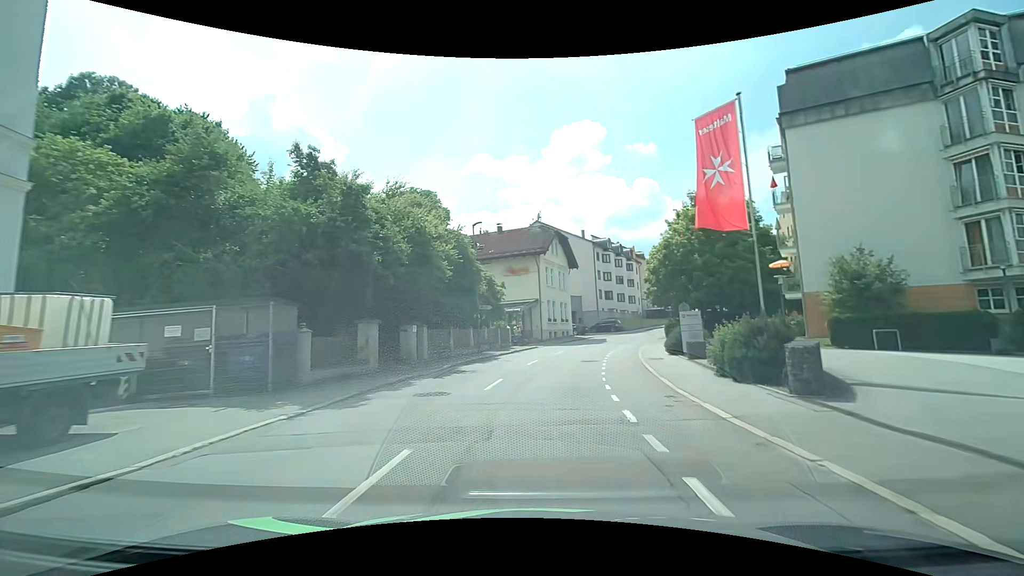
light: Day
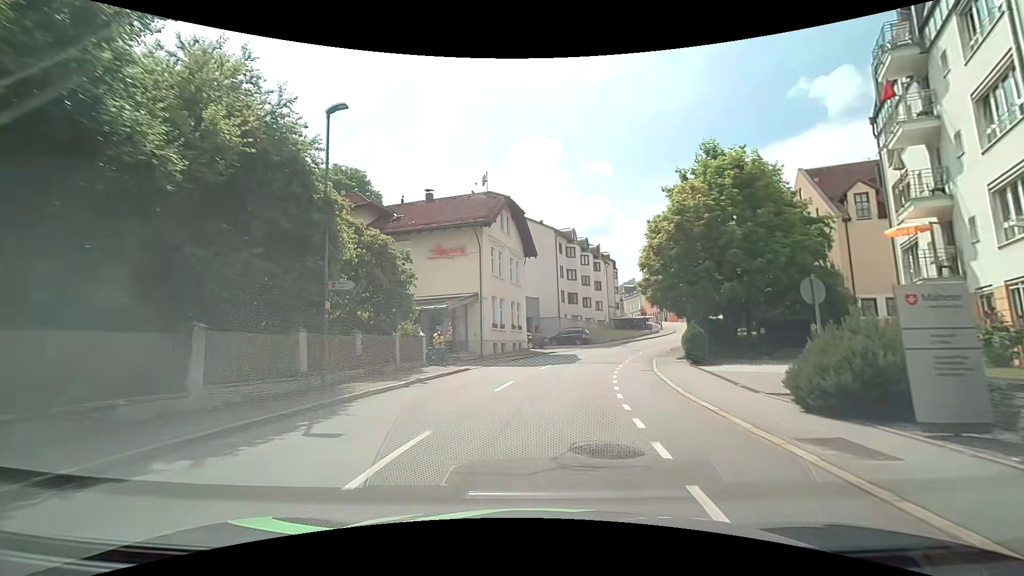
(+1.1, +16.3) m; +7°
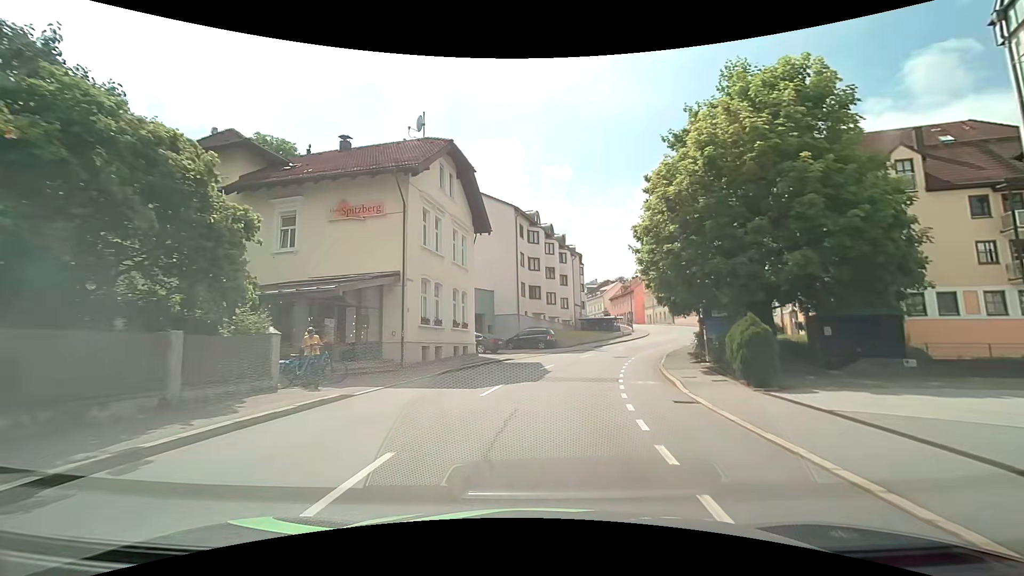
(+0.4, +10.2) m; +4°
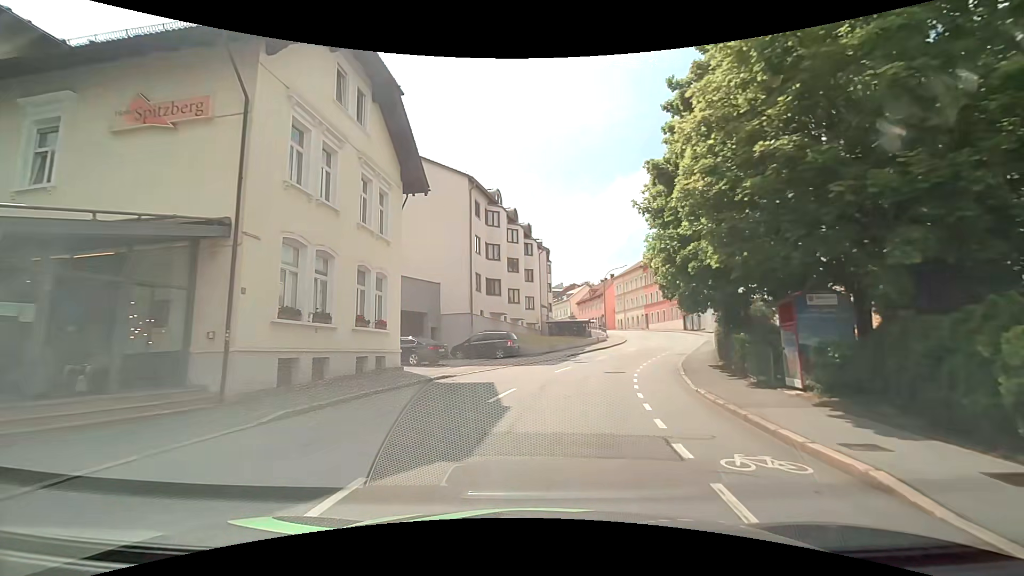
(+0.3, +9.8) m; +4°
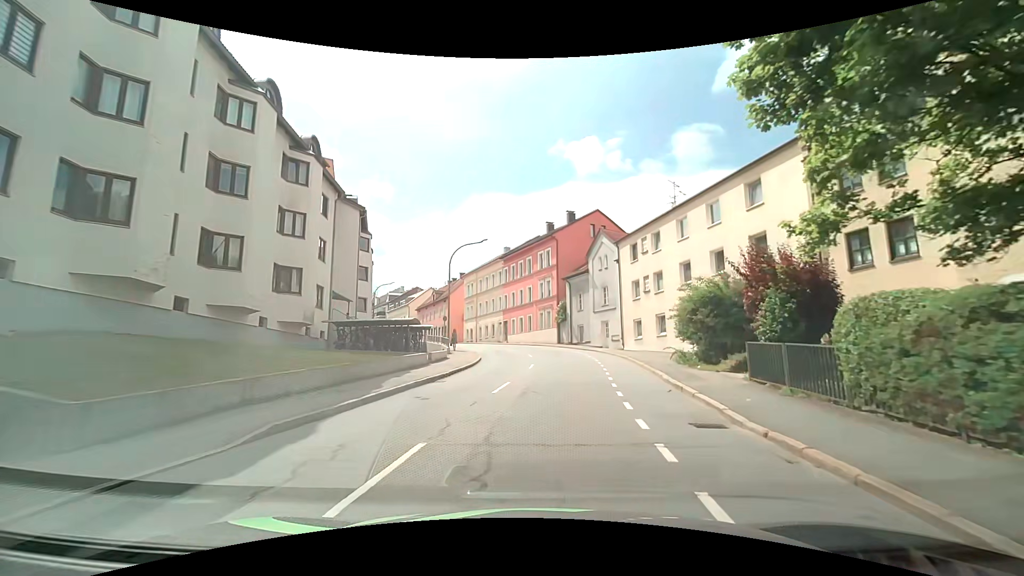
(+3.4, +24.5) m; +16°
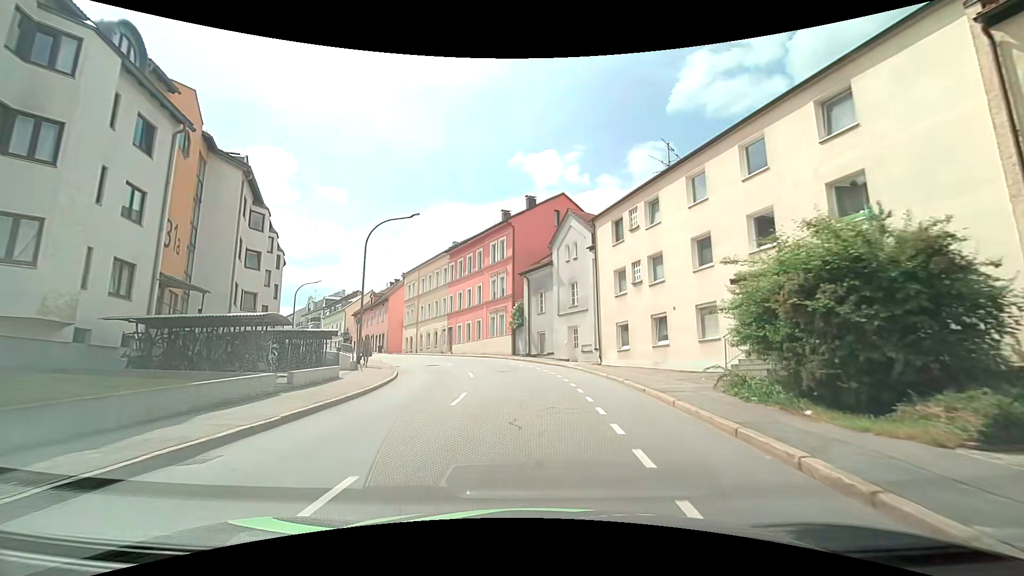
(+0.7, +10.4) m; +7°
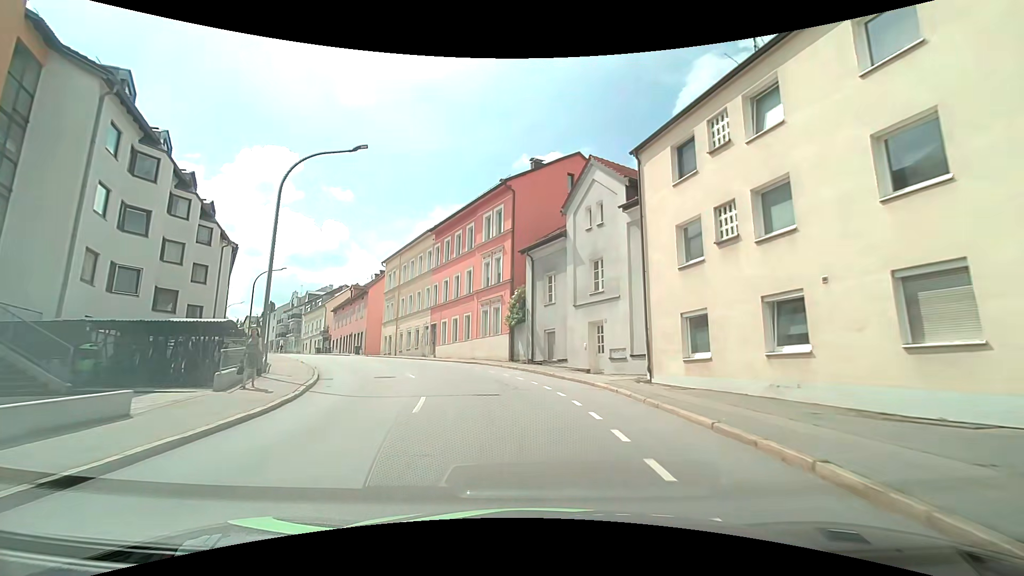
(-0.2, +10.5) m; -1°
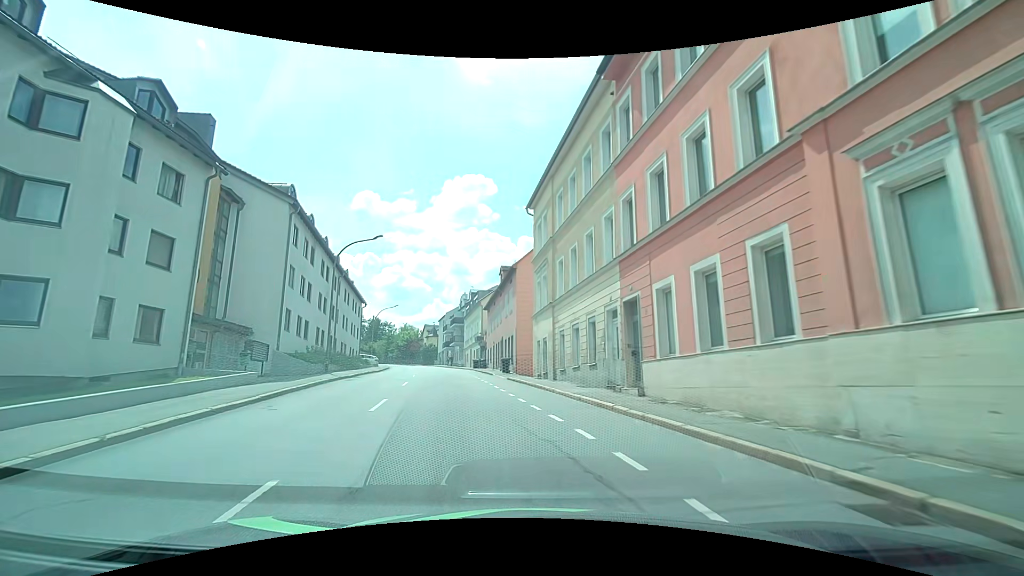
(-4.5, +26.0) m; -22°
(-1, +10) (-3, +20) (-5, +30) (-7, +39) (-9, +49) (-11, +59) (-14, +69) (-17, +78) (-20, +88) (-23, +97) m
